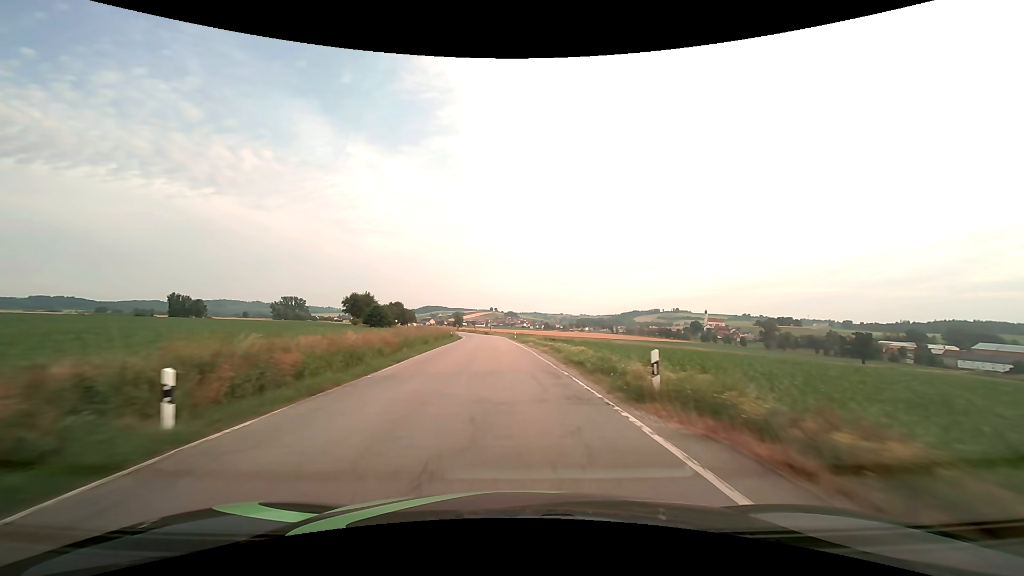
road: secondary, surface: asphalt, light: Day
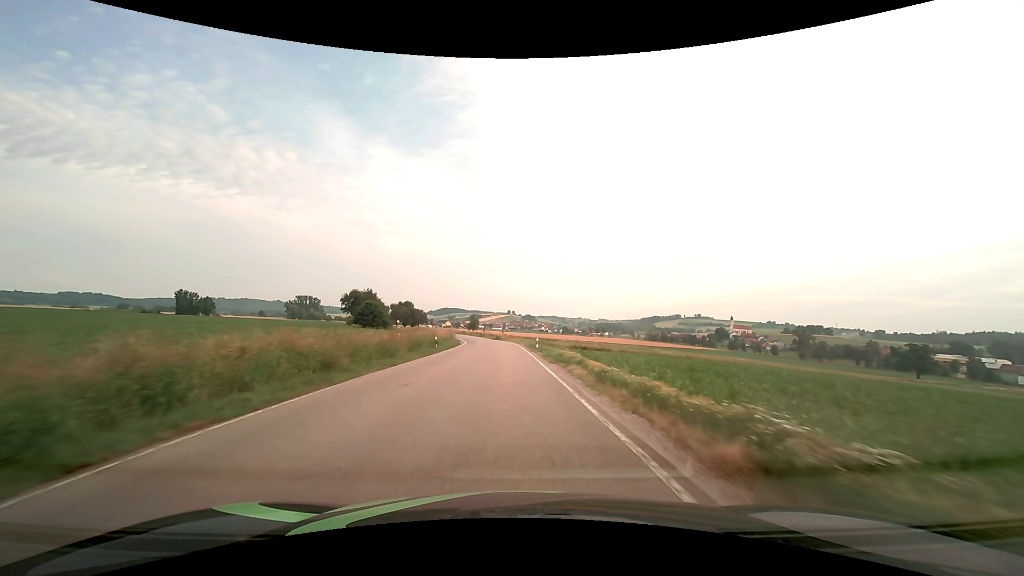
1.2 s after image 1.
(-0.3, +21.6) m; -2°
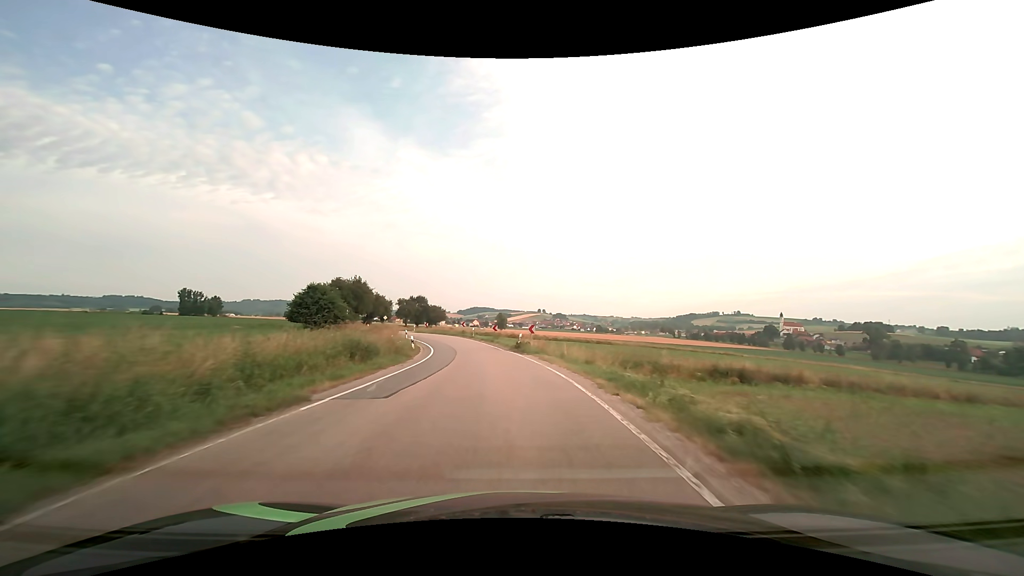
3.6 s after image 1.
(-1.2, +43.1) m; -3°
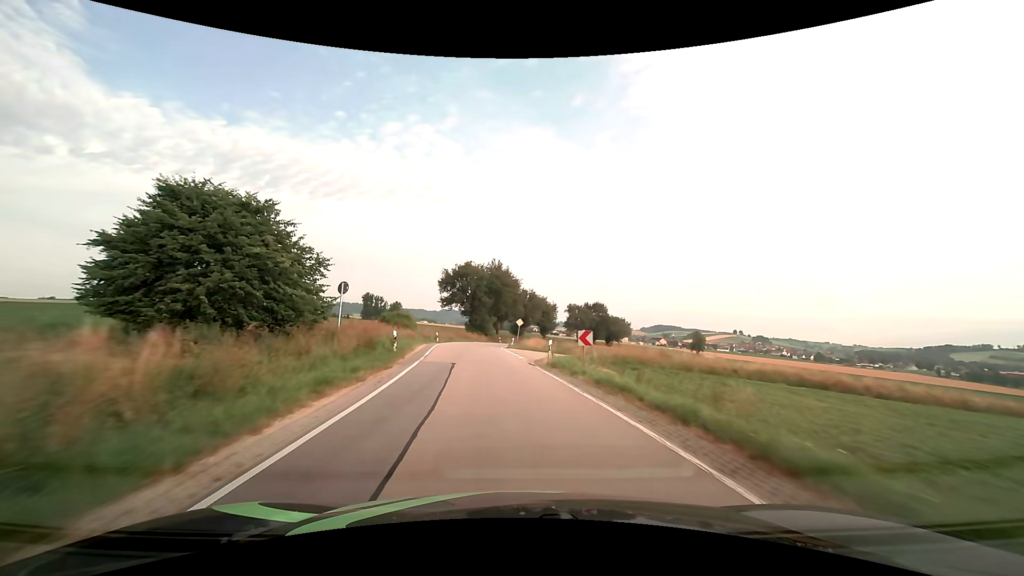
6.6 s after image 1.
(-8.5, +52.8) m; -20°
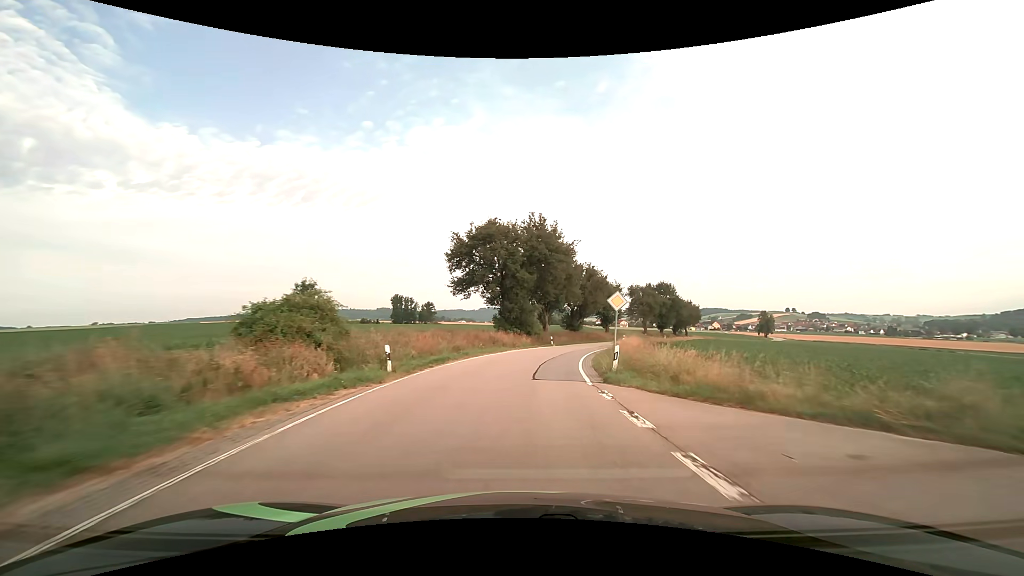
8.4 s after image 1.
(-2.3, +31.9) m; -5°
